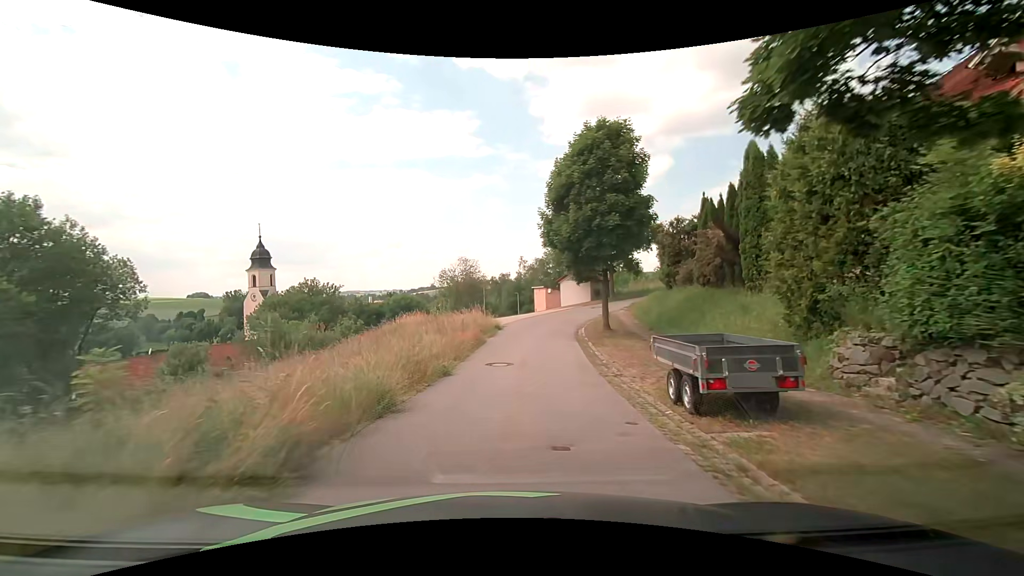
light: Day
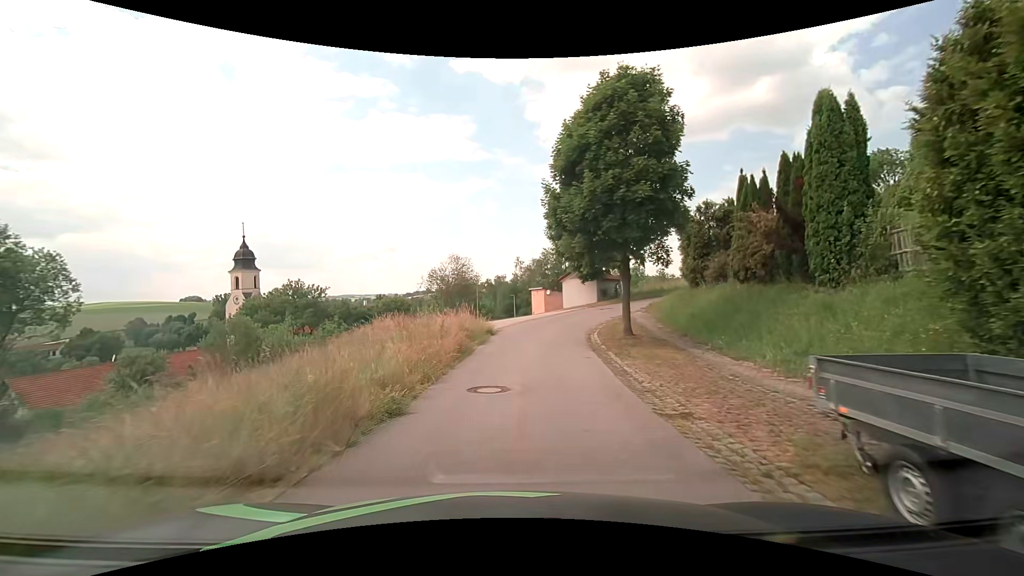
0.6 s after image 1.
(0.0, +4.9) m; 0°
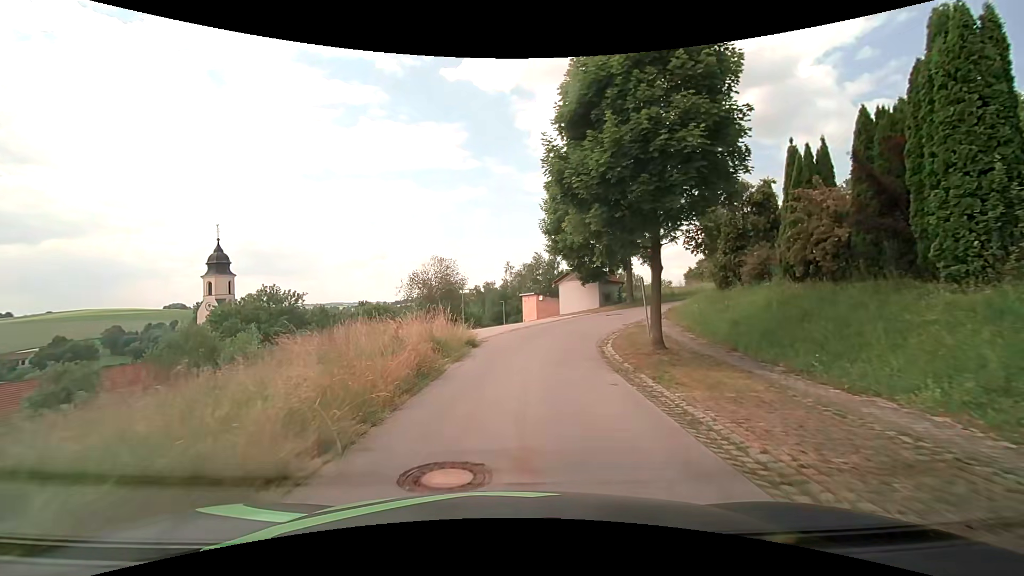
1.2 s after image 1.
(+0.1, +4.9) m; +2°
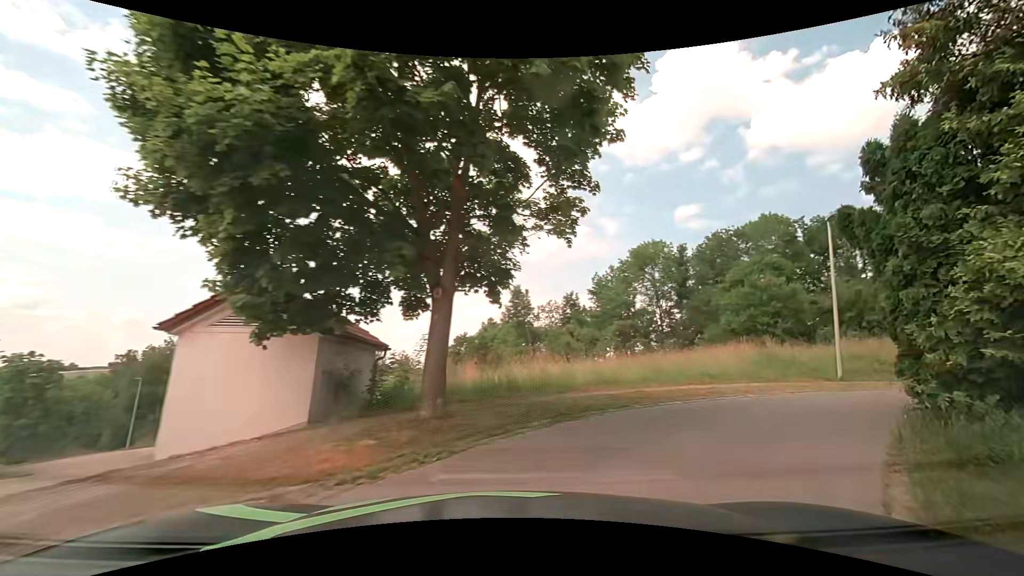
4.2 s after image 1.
(+2.9, +21.5) m; +29°
